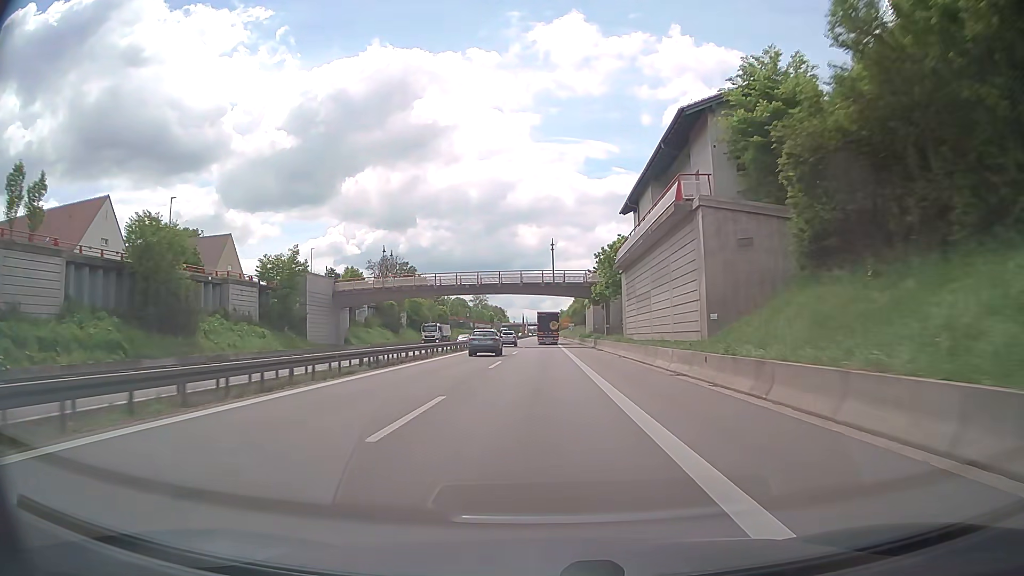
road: trunk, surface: asphalt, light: Day
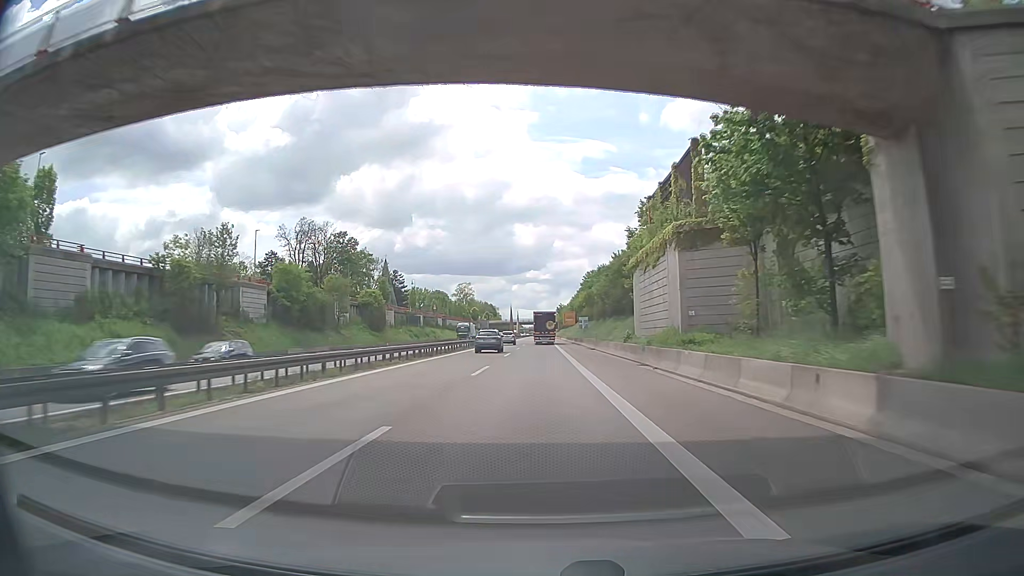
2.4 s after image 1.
(+0.5, +58.9) m; 0°
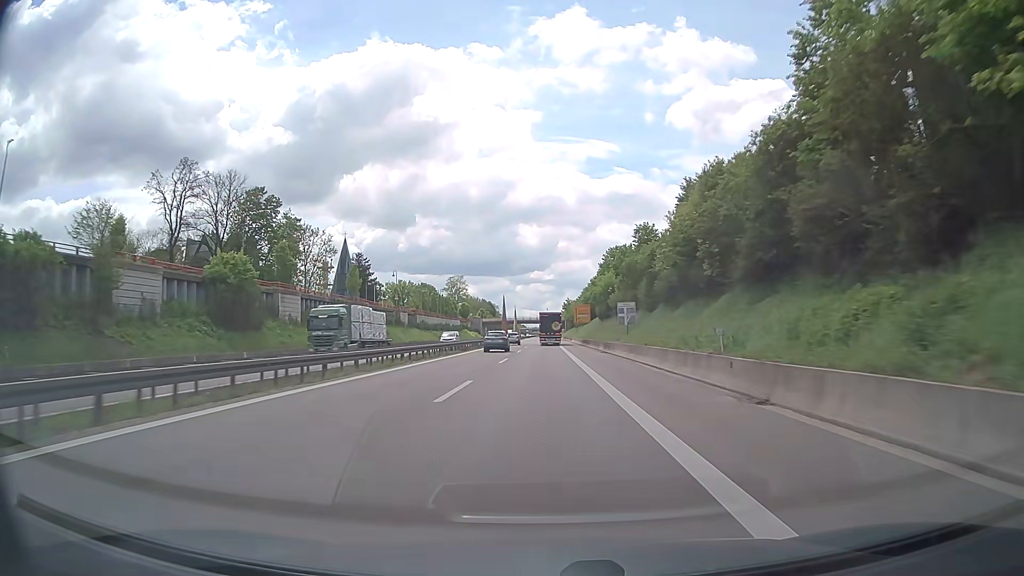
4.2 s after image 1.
(+0.1, +44.5) m; 0°
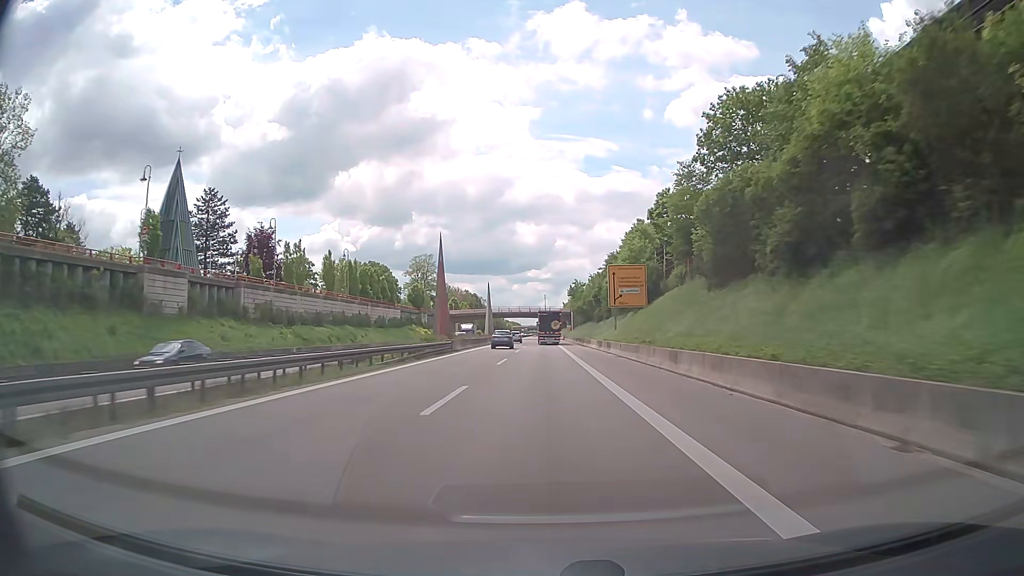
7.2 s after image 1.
(0.0, +74.5) m; 0°
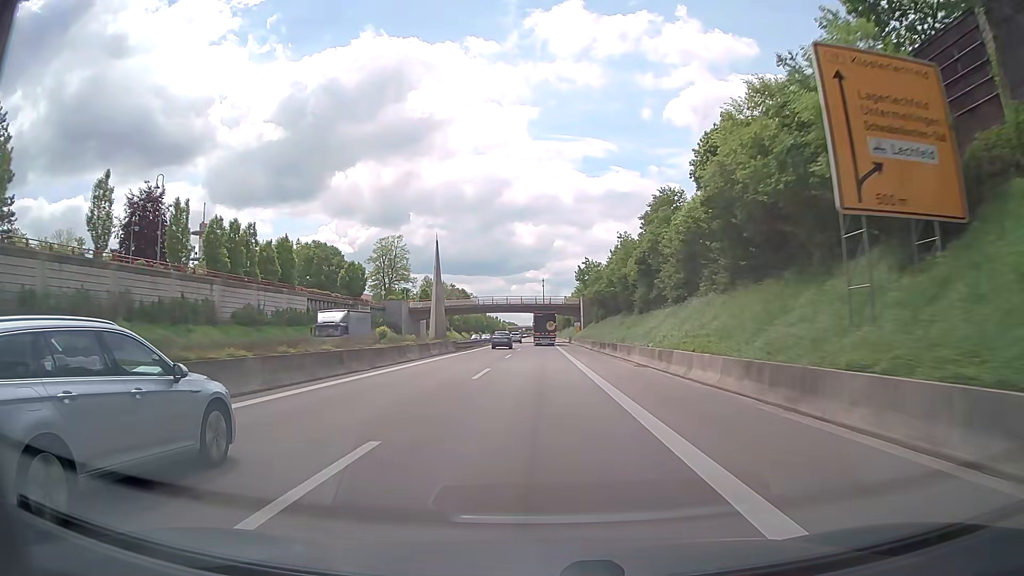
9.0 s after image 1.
(0.0, +45.0) m; 0°
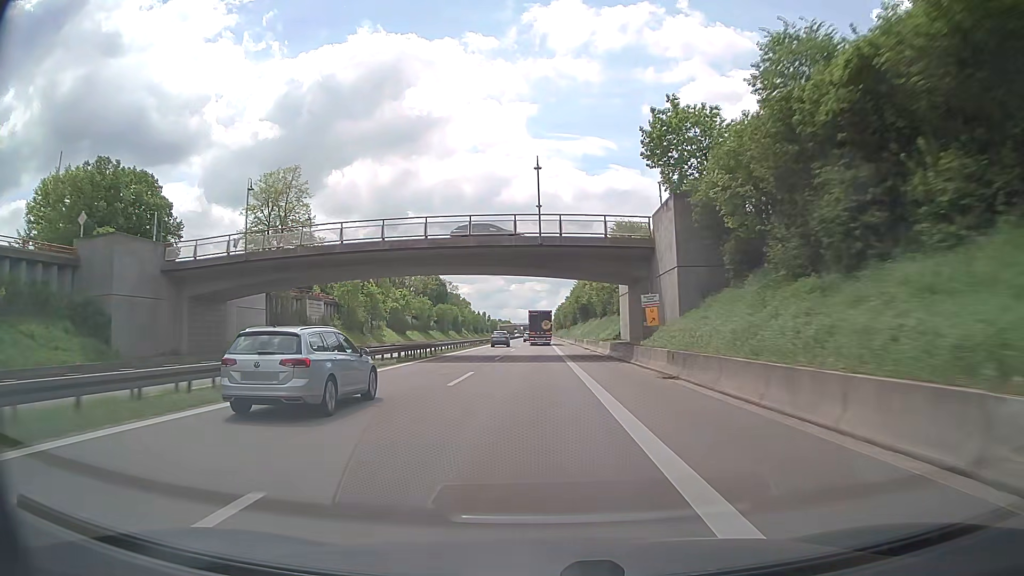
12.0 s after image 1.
(-0.1, +75.2) m; 0°
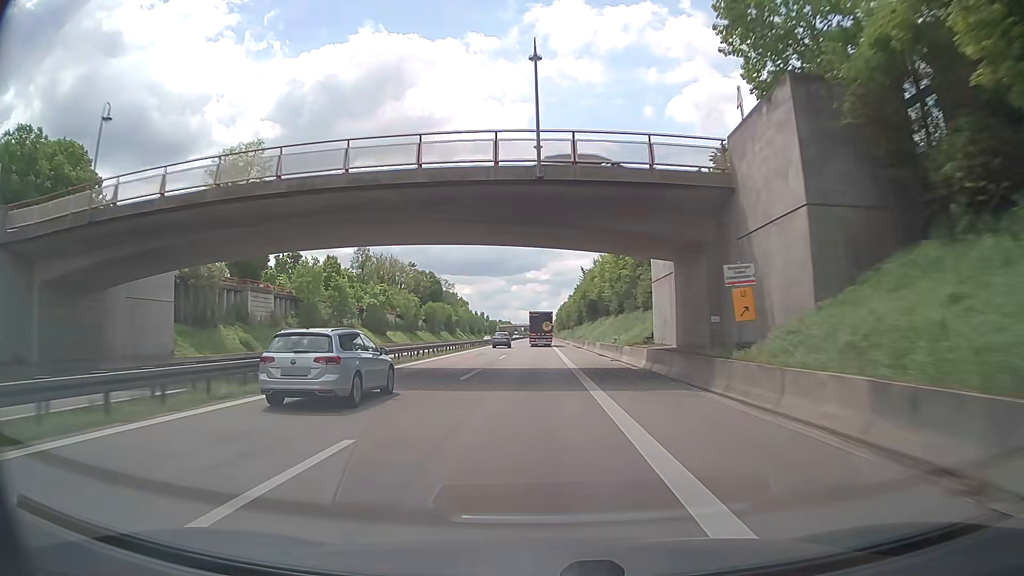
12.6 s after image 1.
(-0.1, +15.1) m; -1°
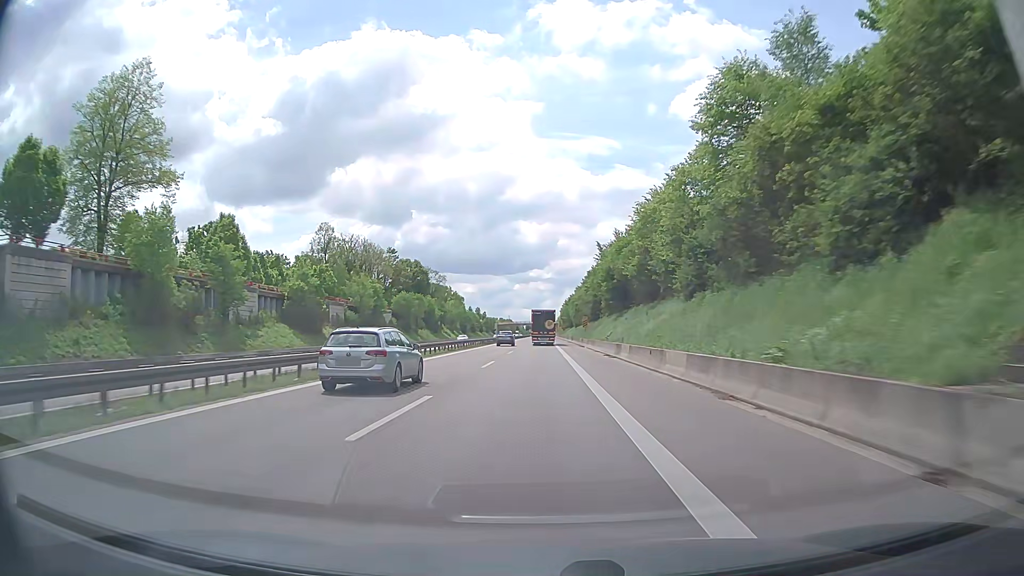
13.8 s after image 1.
(0.0, +30.3) m; 0°
(0, +10) (0, +20) (0, +30) (0, +40) (0, +50) (0, +60) (0, +70) (0, +80) (0, +90) (0, +100) m
